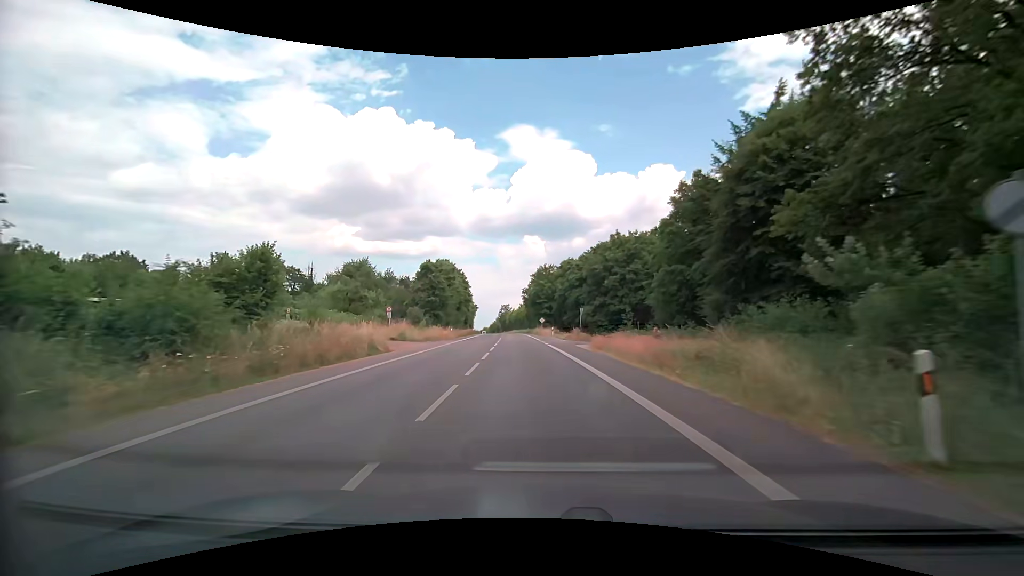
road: secondary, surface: asphalt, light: Day
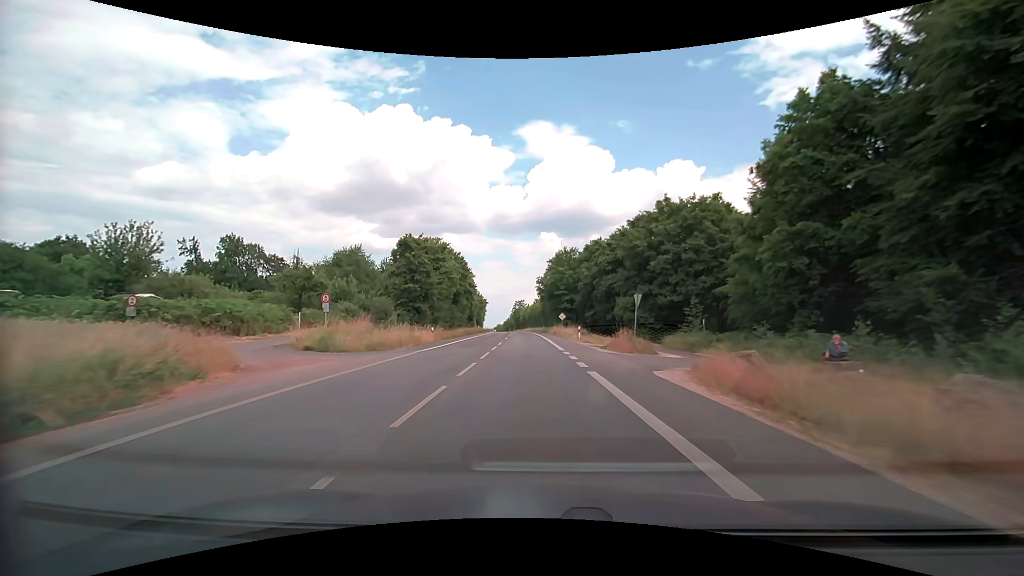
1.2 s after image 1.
(-0.5, +18.5) m; -1°
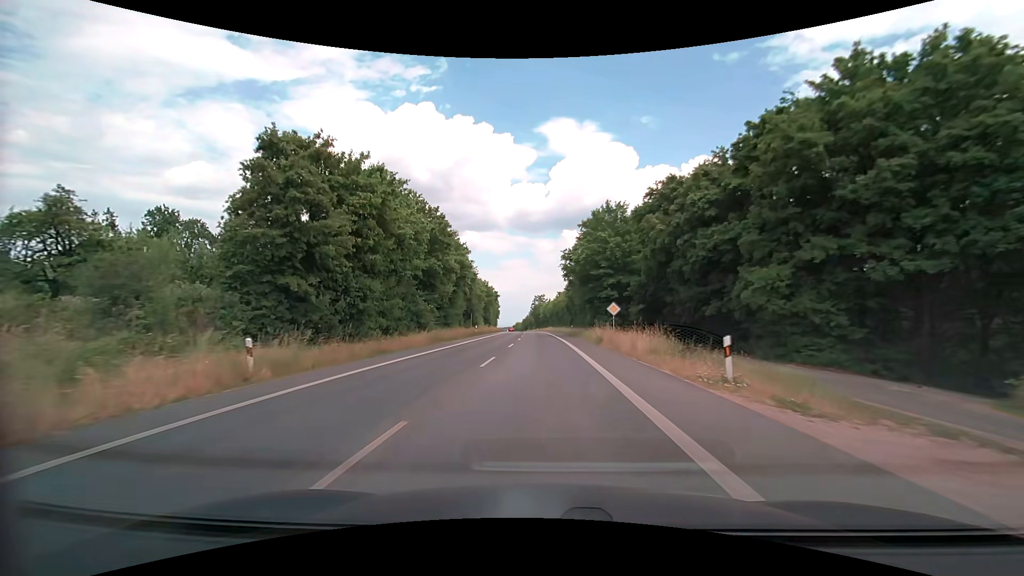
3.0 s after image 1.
(-1.1, +28.1) m; -3°
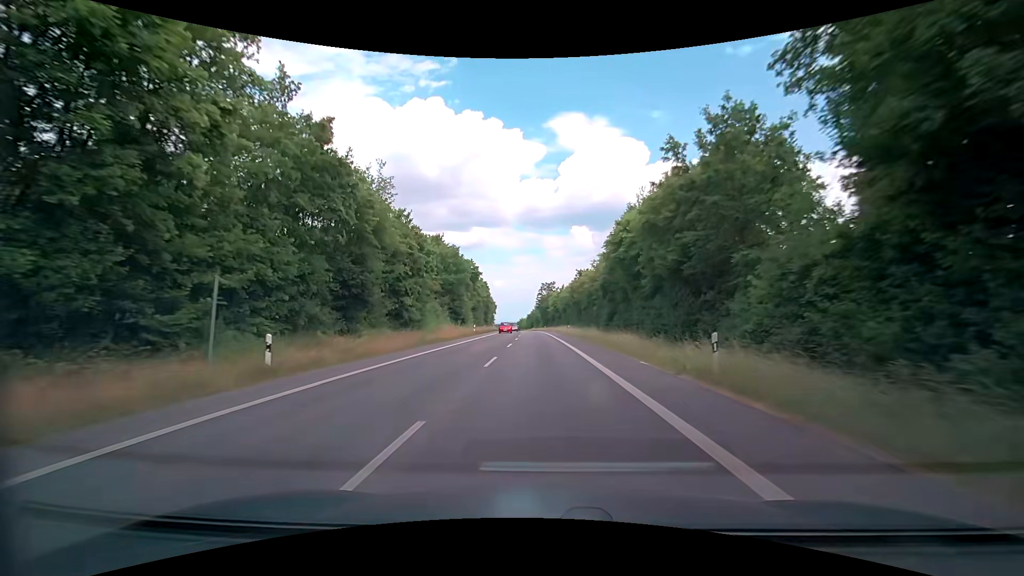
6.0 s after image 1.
(-0.4, +48.2) m; -2°
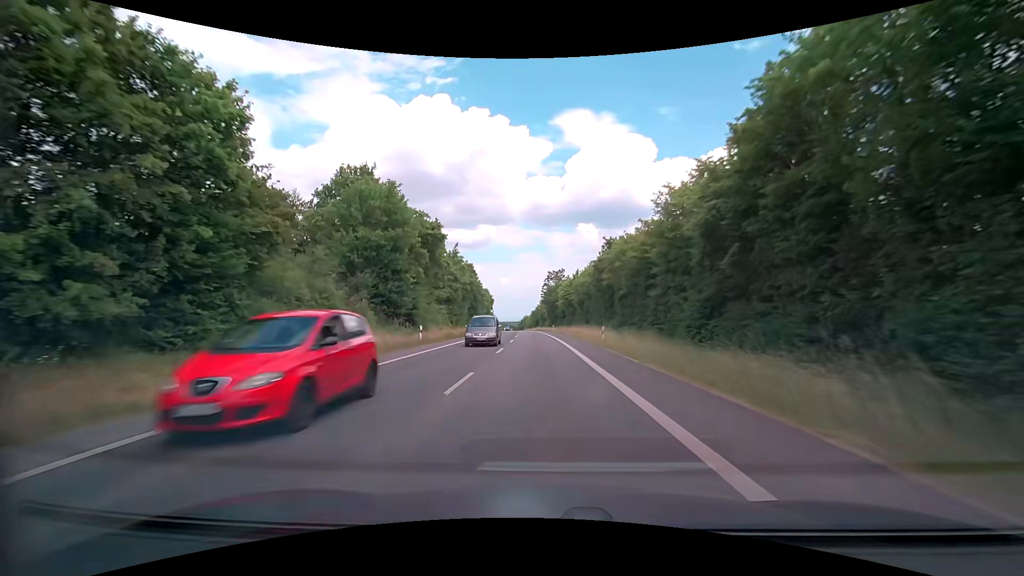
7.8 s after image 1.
(+0.4, +29.9) m; 0°
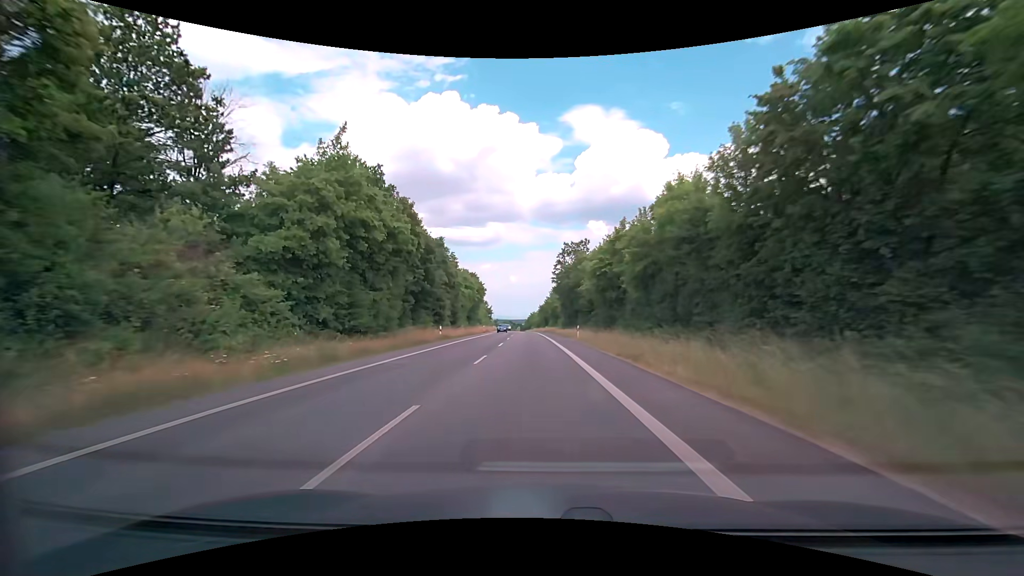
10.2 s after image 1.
(-0.2, +41.1) m; -1°
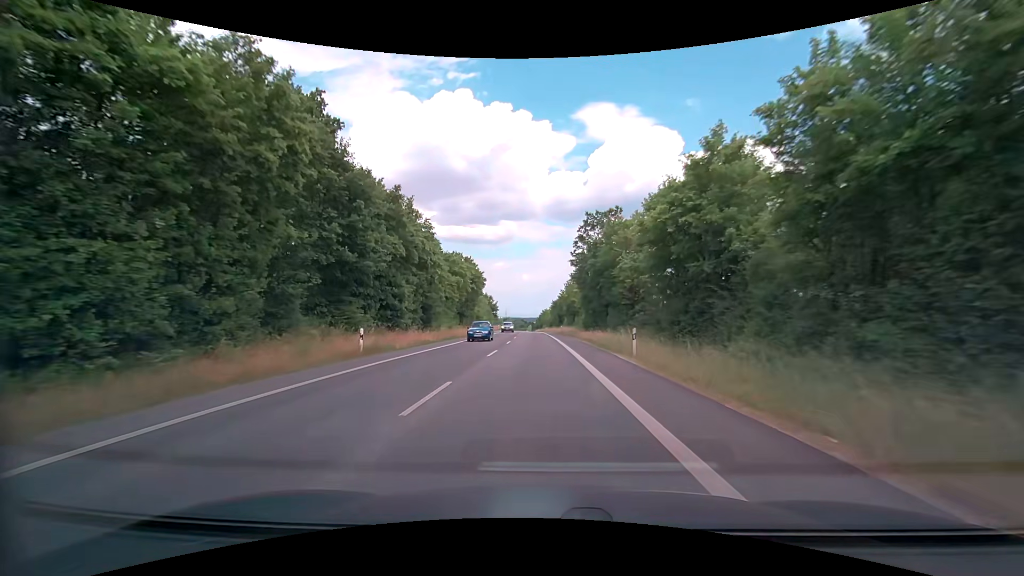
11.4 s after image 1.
(-0.3, +21.1) m; -2°
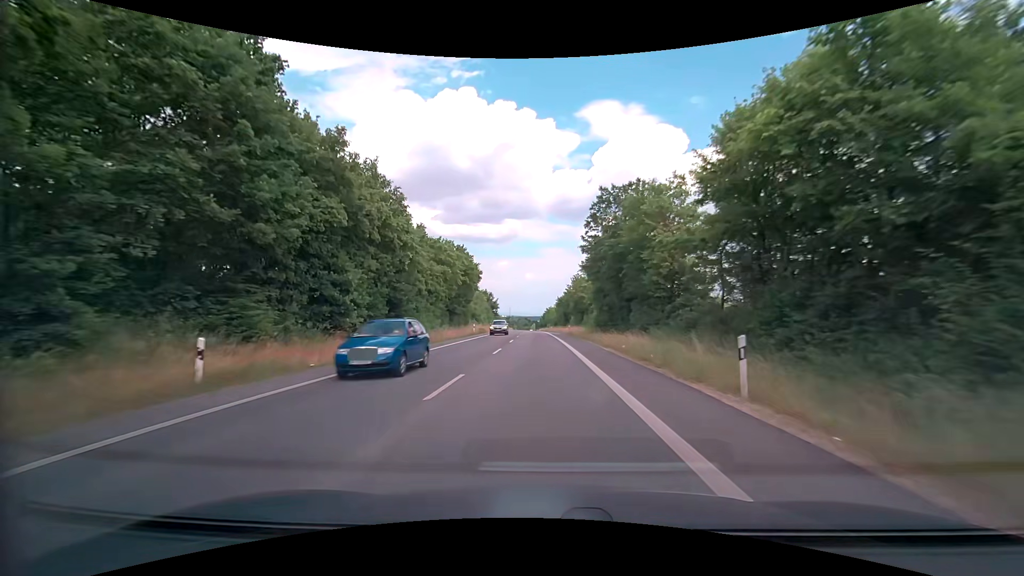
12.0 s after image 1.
(0.0, +10.6) m; 0°
(0, +10) (0, +20) (0, +30) (-1, +40) (-1, +50) (-1, +60) (-1, +70) (-2, +80) (-2, +90) (-2, +100) m
